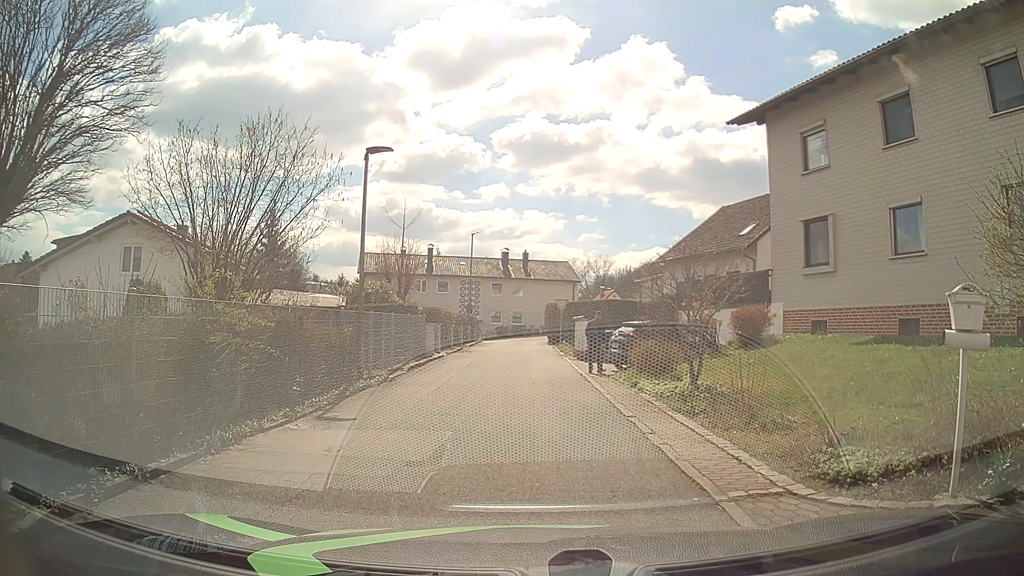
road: residential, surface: asphalt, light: Day
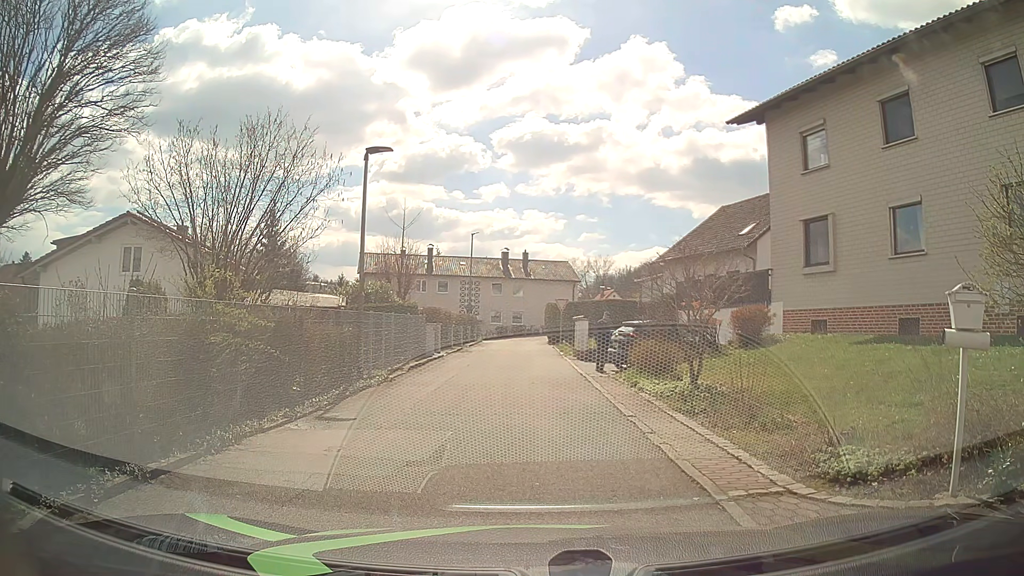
(0.0, 0.0) m; 0°
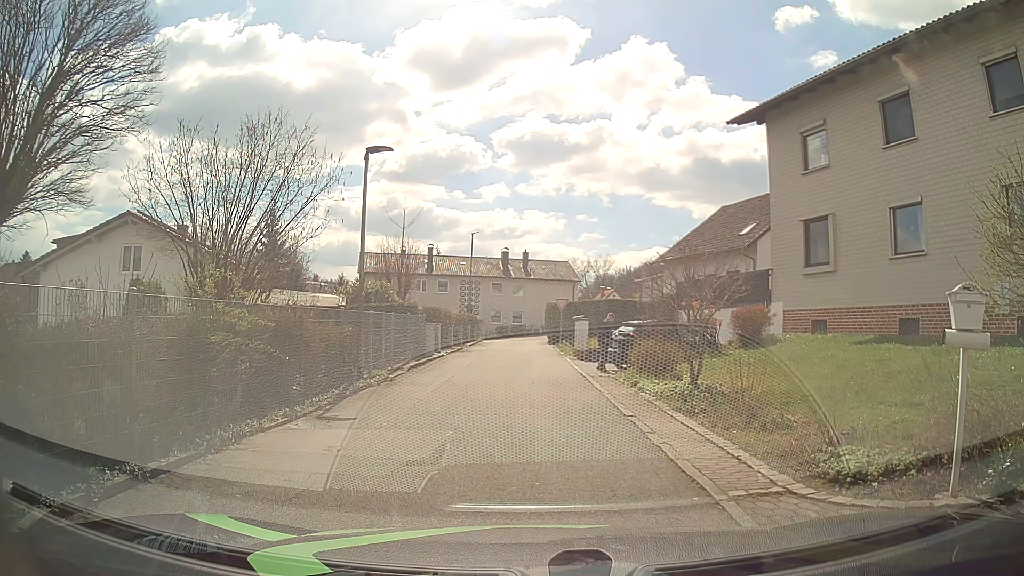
(0.0, 0.0) m; 0°
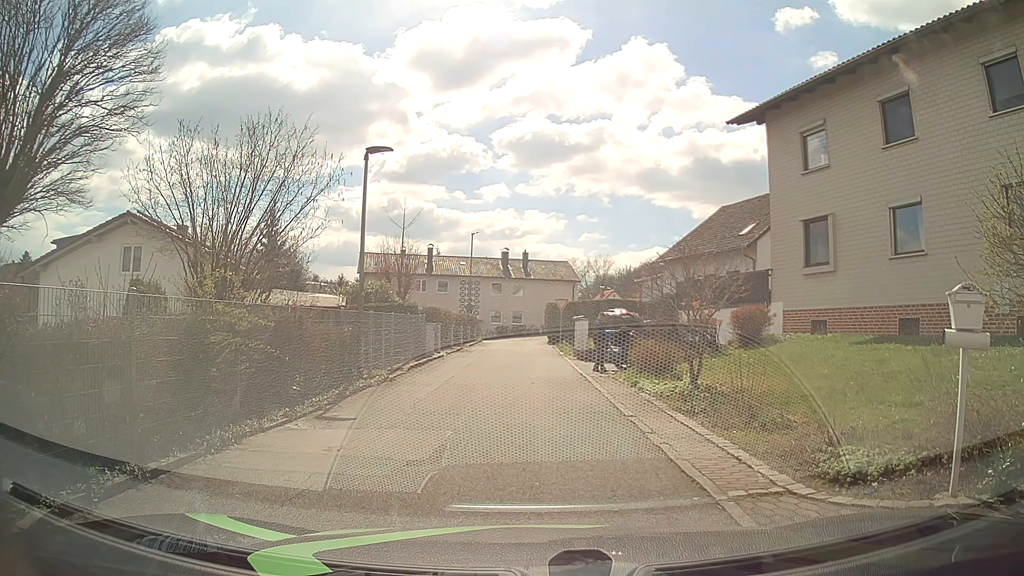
(0.0, 0.0) m; 0°
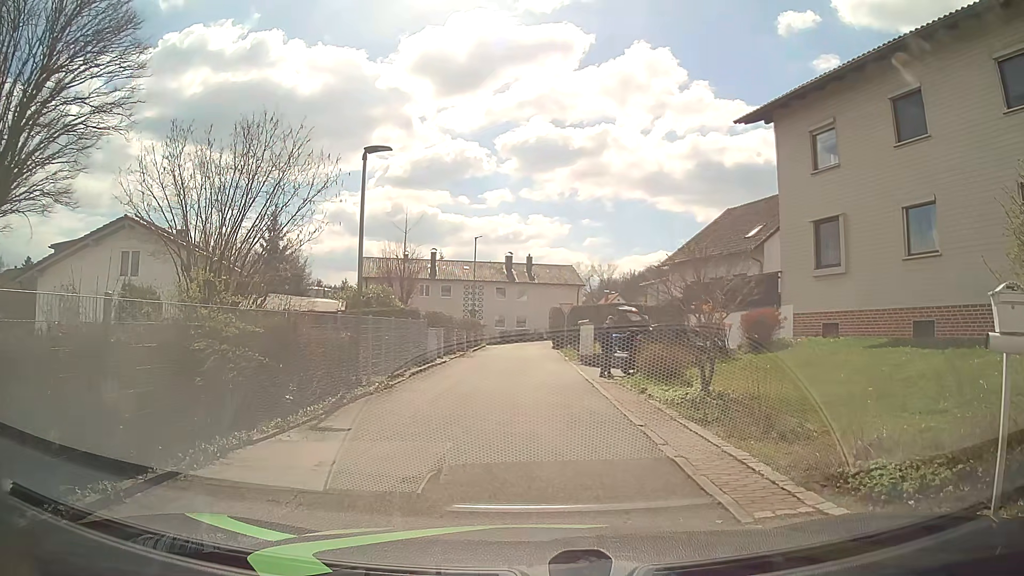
(0.0, +0.5) m; 0°
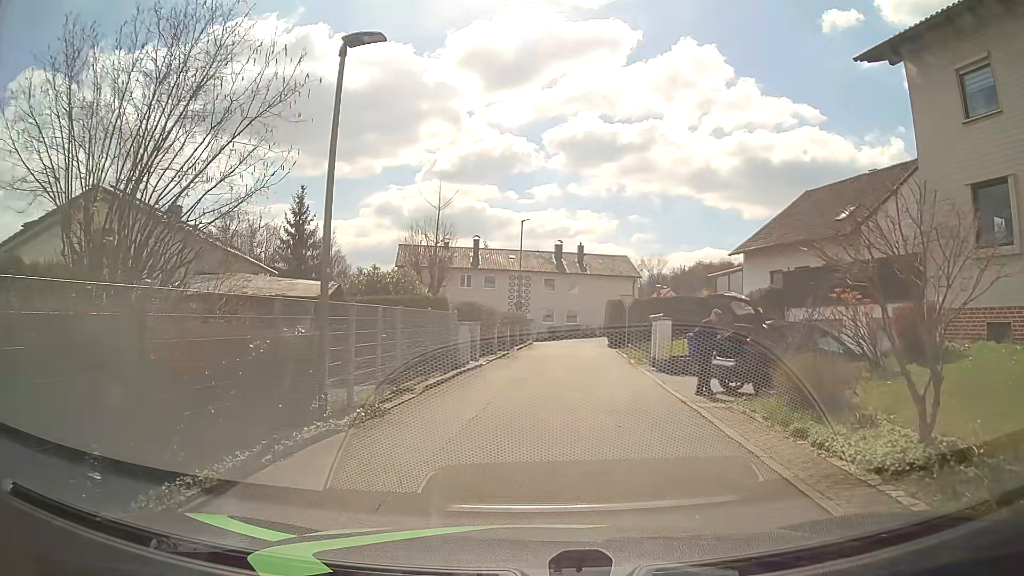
(-0.1, +5.9) m; -2°
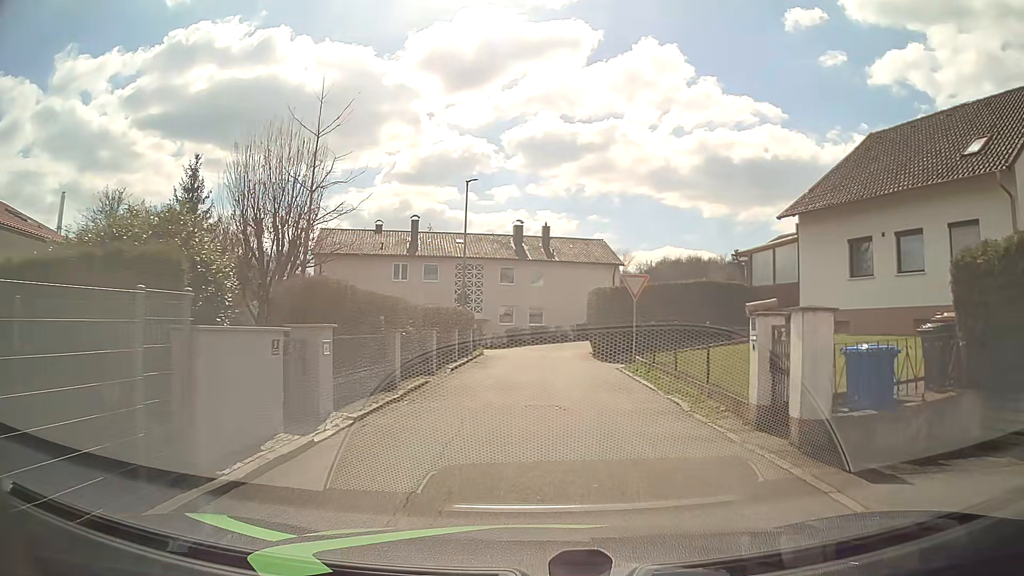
(+0.3, +13.2) m; +4°
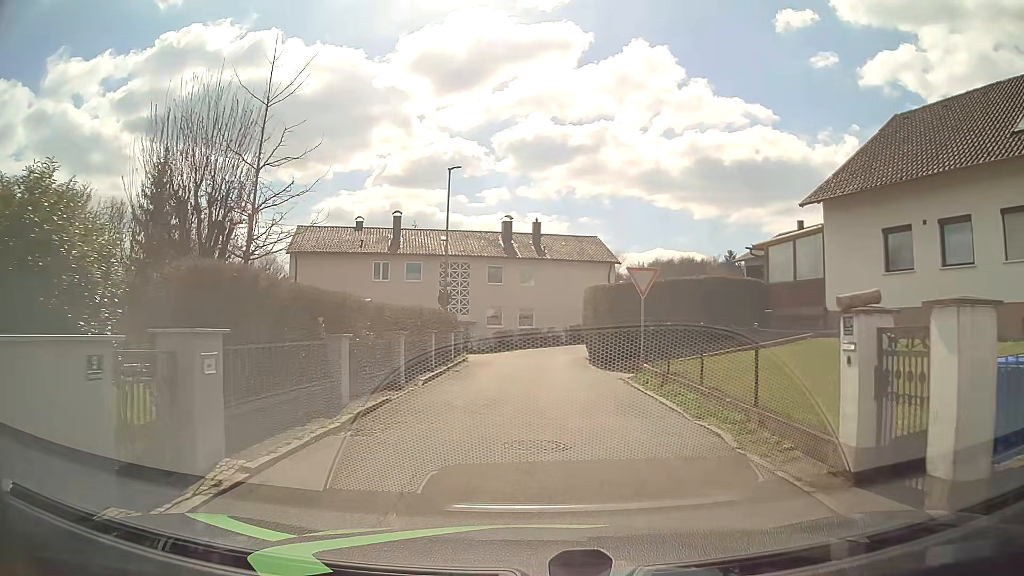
(0.0, +3.1) m; +1°
(0, +10) (0, +20) (0, +30) (-7, +35) (-17, +33) (-26, +29) (-34, +22) (-38, +14) (-40, +4) (-40, -6) m
